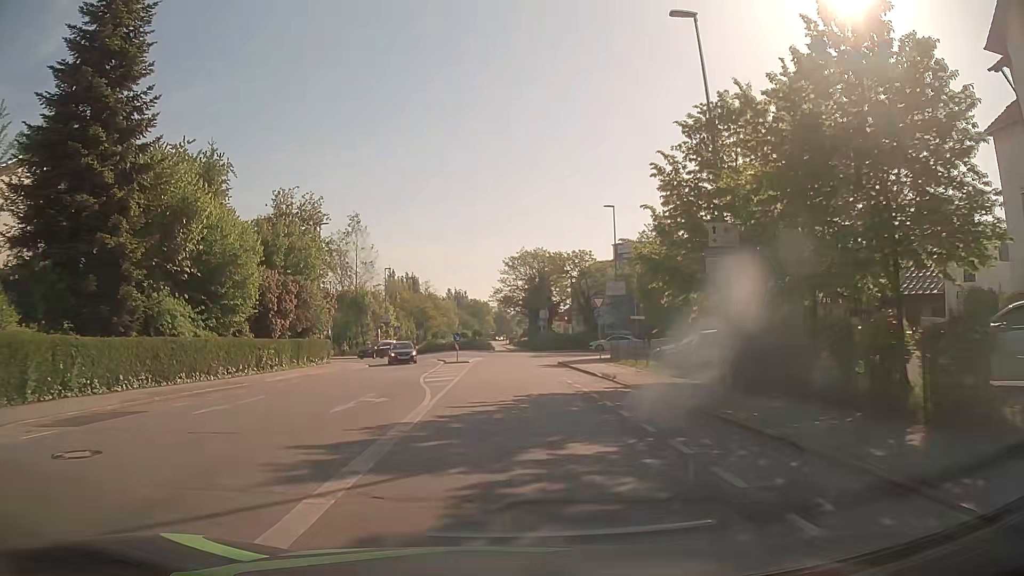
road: tertiary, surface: asphalt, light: Day
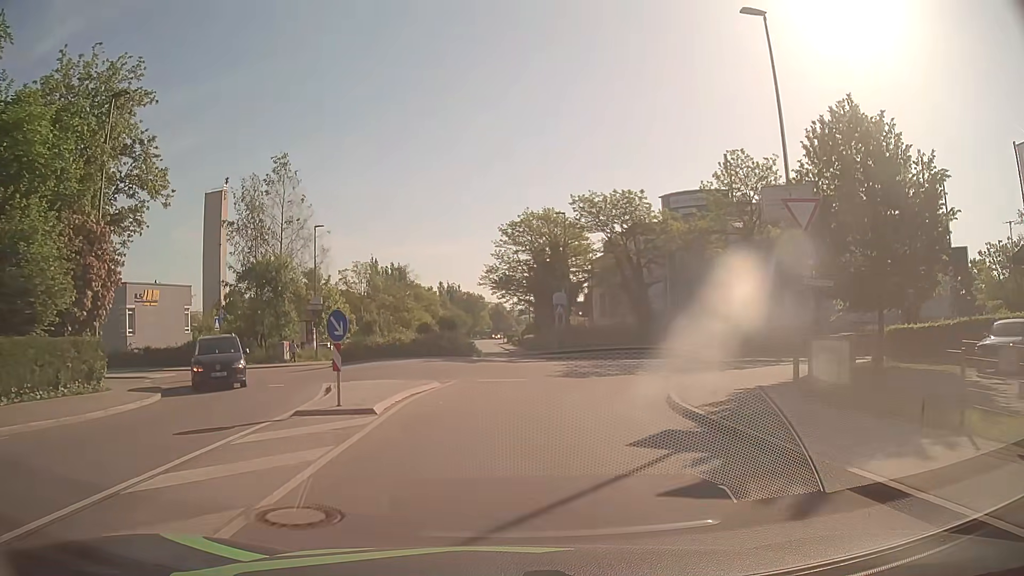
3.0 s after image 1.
(+0.4, +28.8) m; +1°
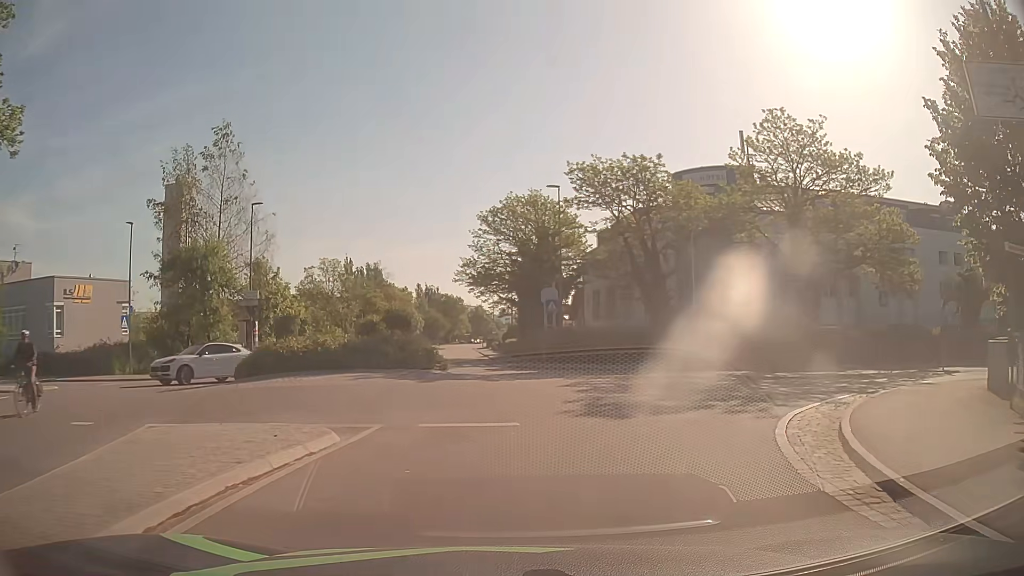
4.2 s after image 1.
(+0.1, +9.7) m; +3°
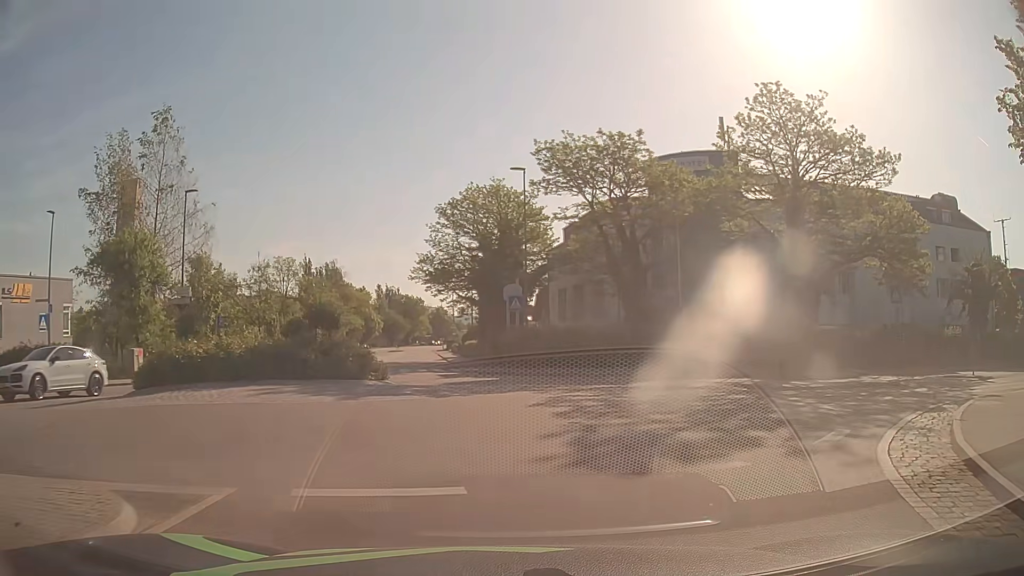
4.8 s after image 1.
(+0.1, +4.4) m; +2°
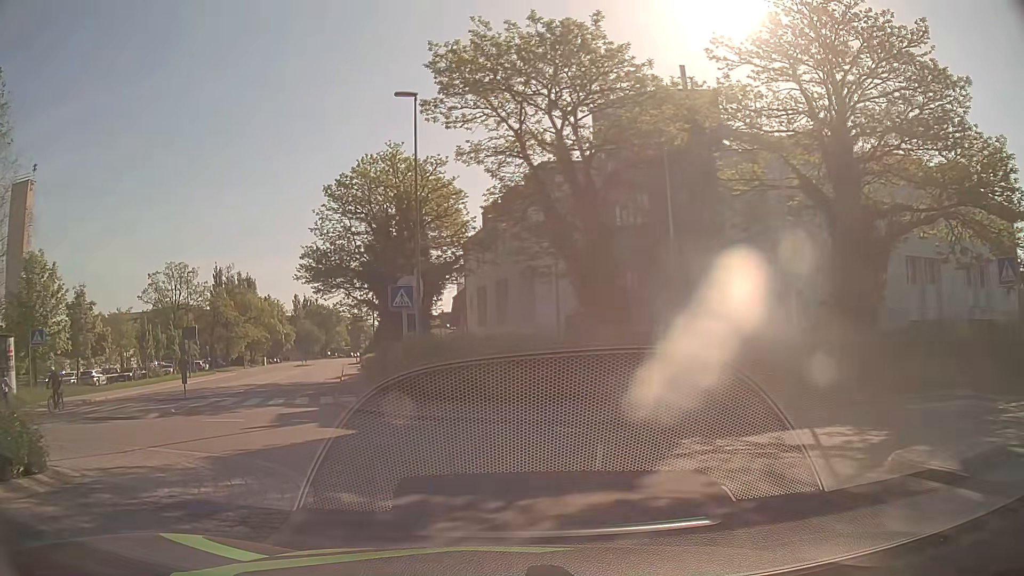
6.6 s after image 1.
(+1.4, +12.2) m; +6°
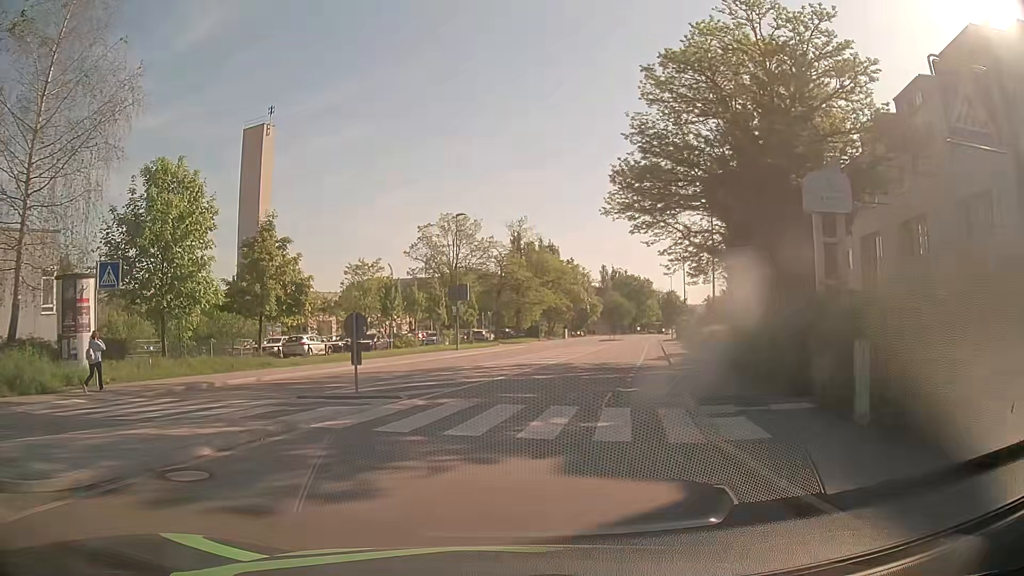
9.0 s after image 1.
(-4.1, +15.7) m; -26°
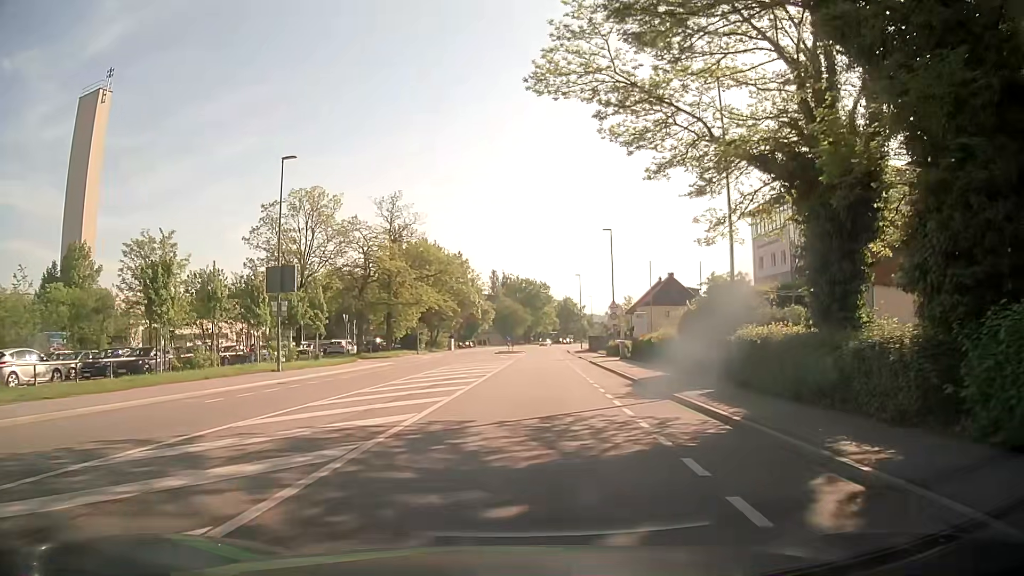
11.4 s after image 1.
(+1.8, +19.6) m; +10°
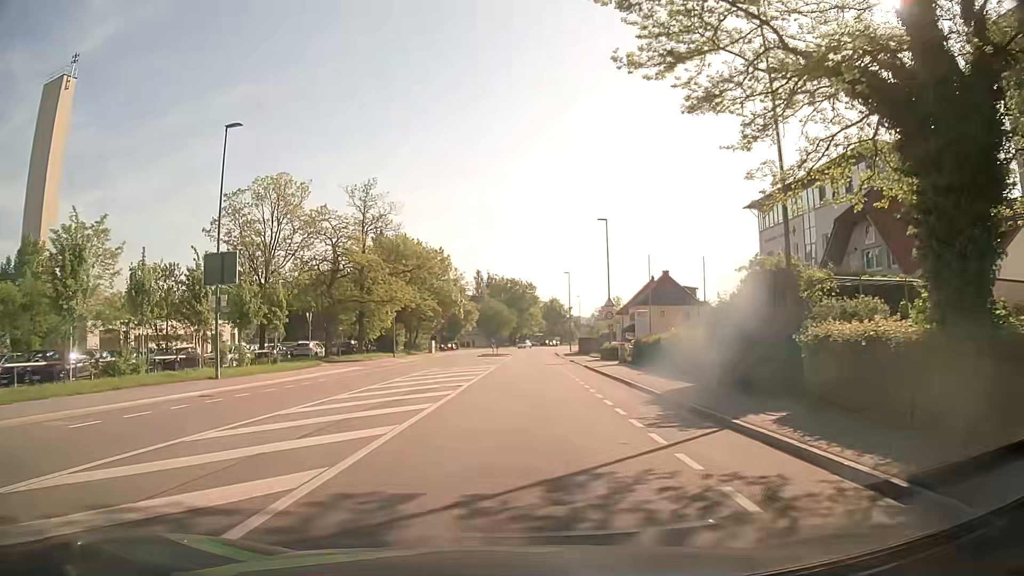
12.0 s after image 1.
(+0.2, +5.6) m; +1°
(0, +10) (0, +20) (+1, +30) (+1, +40) (+2, +50) (+2, +60) (+3, +70) (+3, +80) (+4, +90) (+5, +100) m
